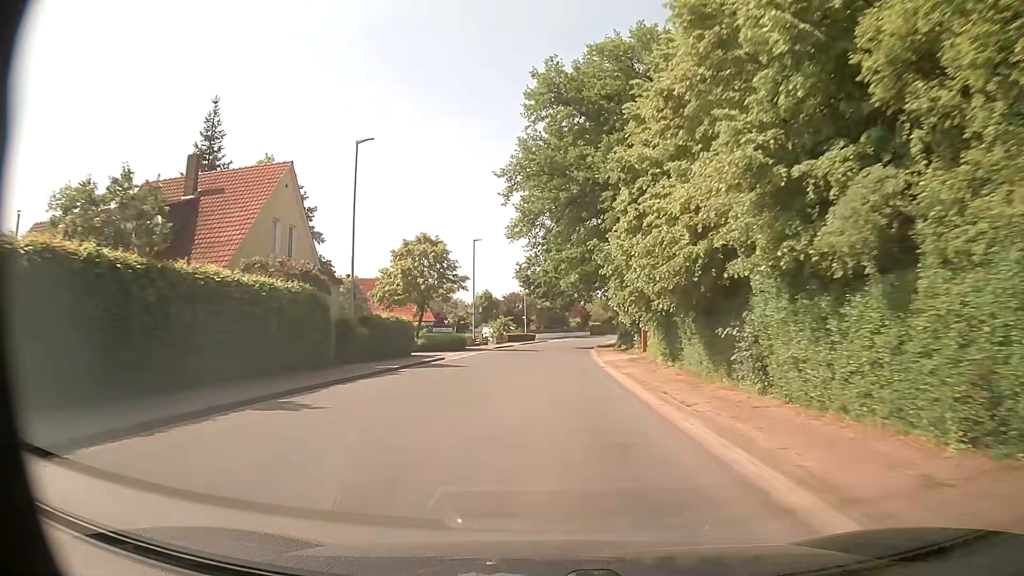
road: tertiary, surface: asphalt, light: Day
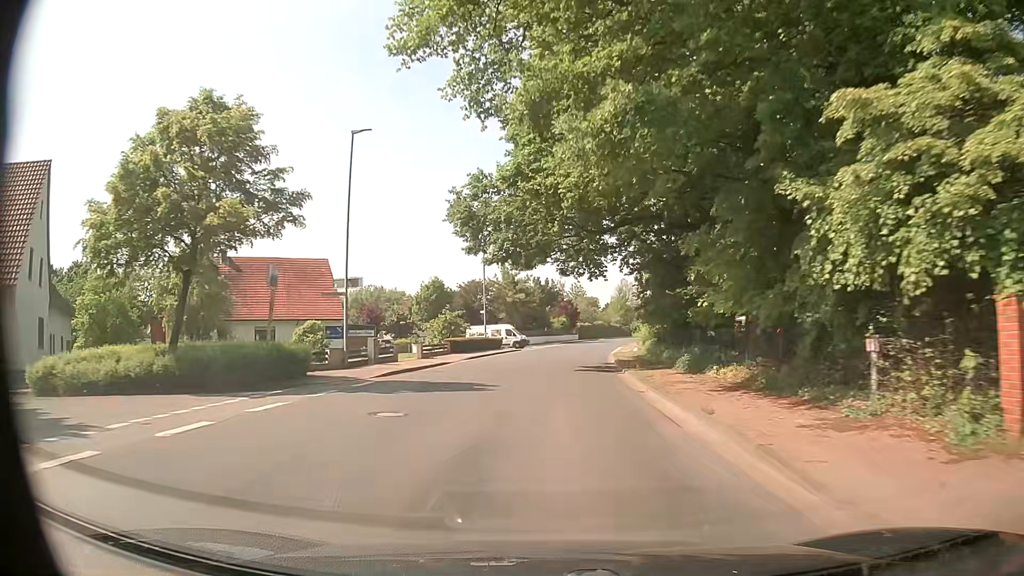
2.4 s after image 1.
(+0.4, +32.1) m; +2°
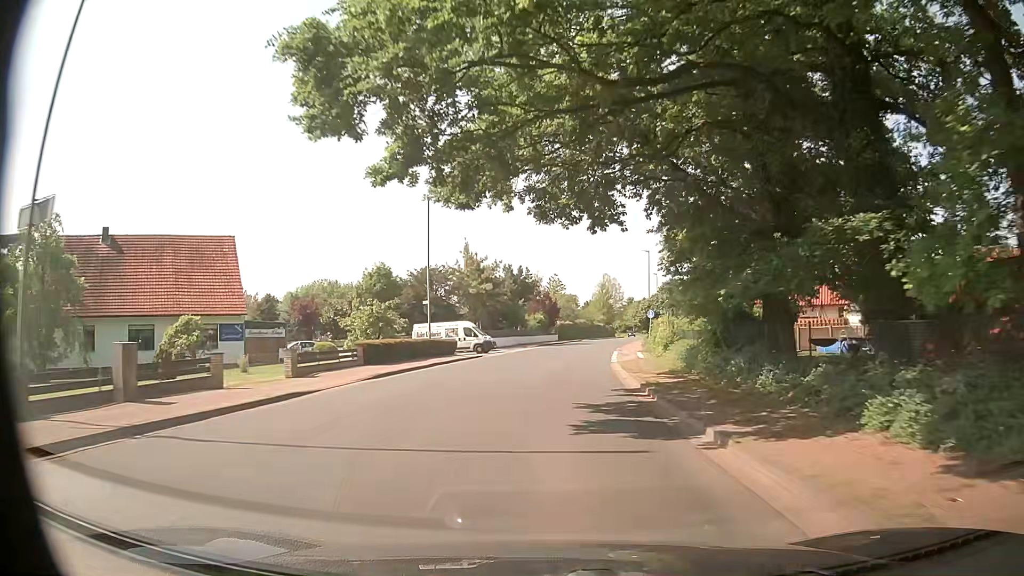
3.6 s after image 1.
(+0.2, +16.0) m; +1°
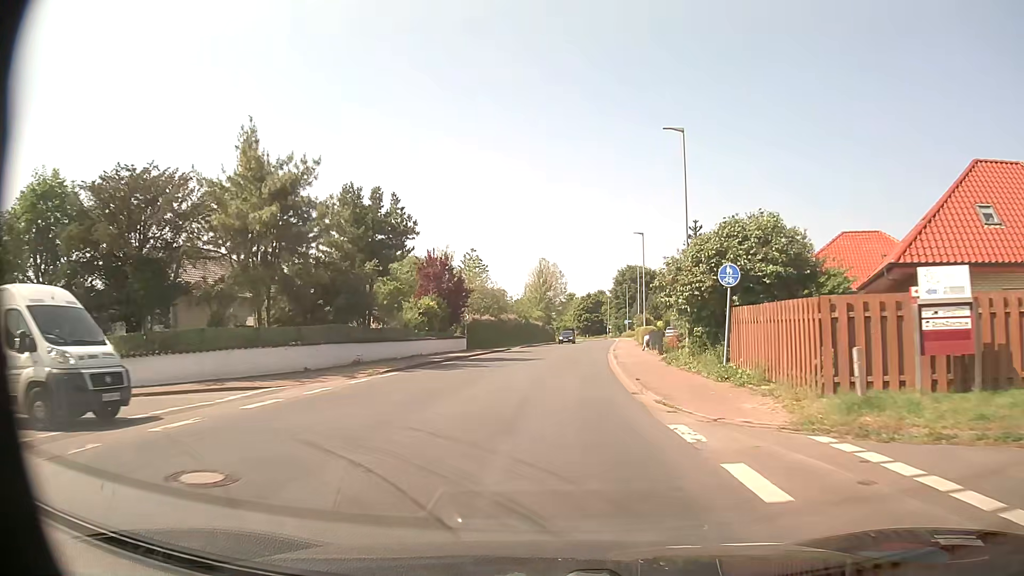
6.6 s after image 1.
(+2.3, +40.0) m; +6°
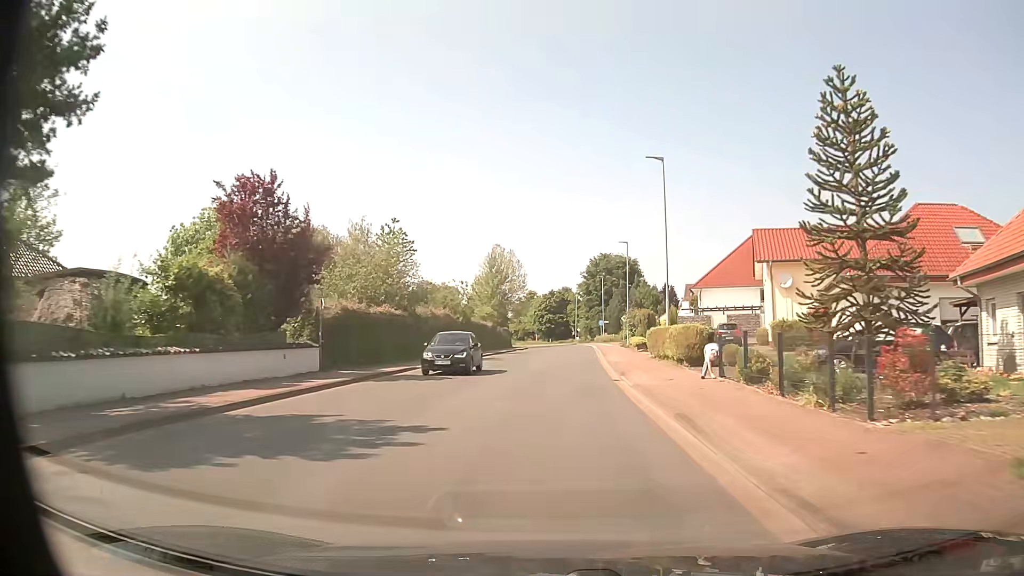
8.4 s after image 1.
(+0.9, +24.3) m; +4°
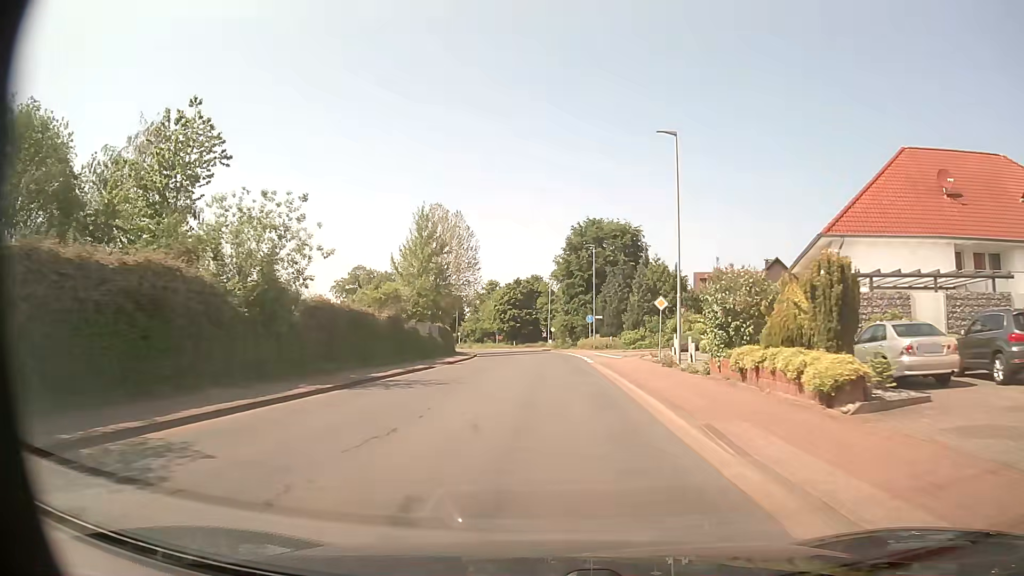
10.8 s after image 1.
(+1.0, +32.8) m; +3°
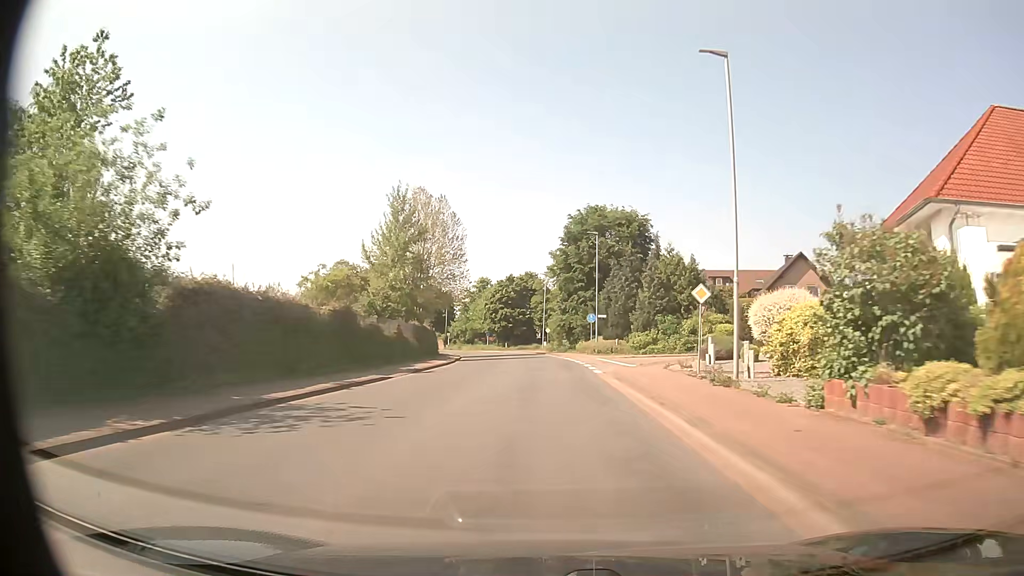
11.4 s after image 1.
(+0.1, +8.2) m; +1°
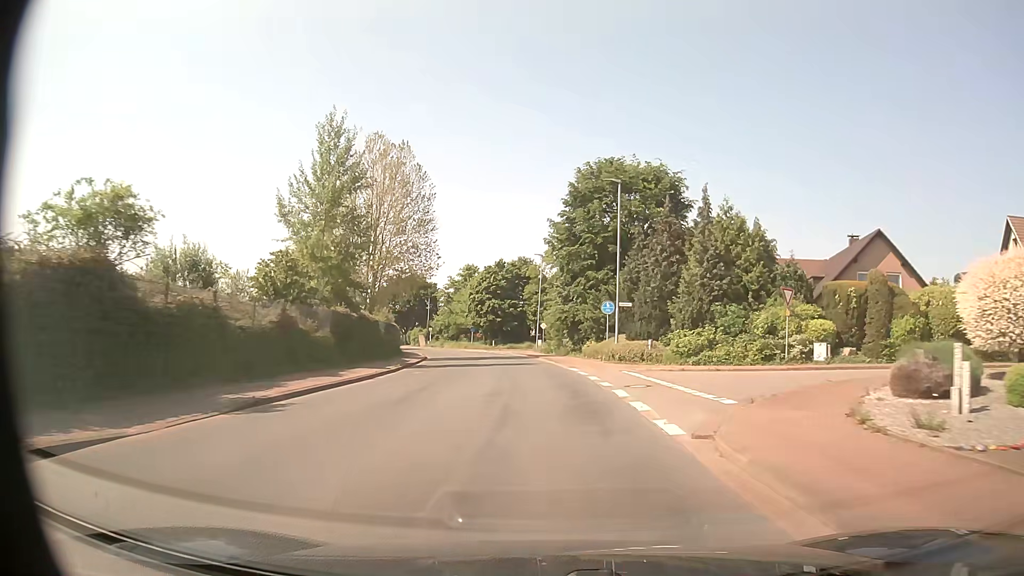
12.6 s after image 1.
(+0.1, +16.5) m; 0°
(0, +10) (0, +20) (-1, +30) (-2, +40) (-3, +50) (-5, +60) (-7, +69) (-10, +79) (-14, +88) (-17, +98) m
